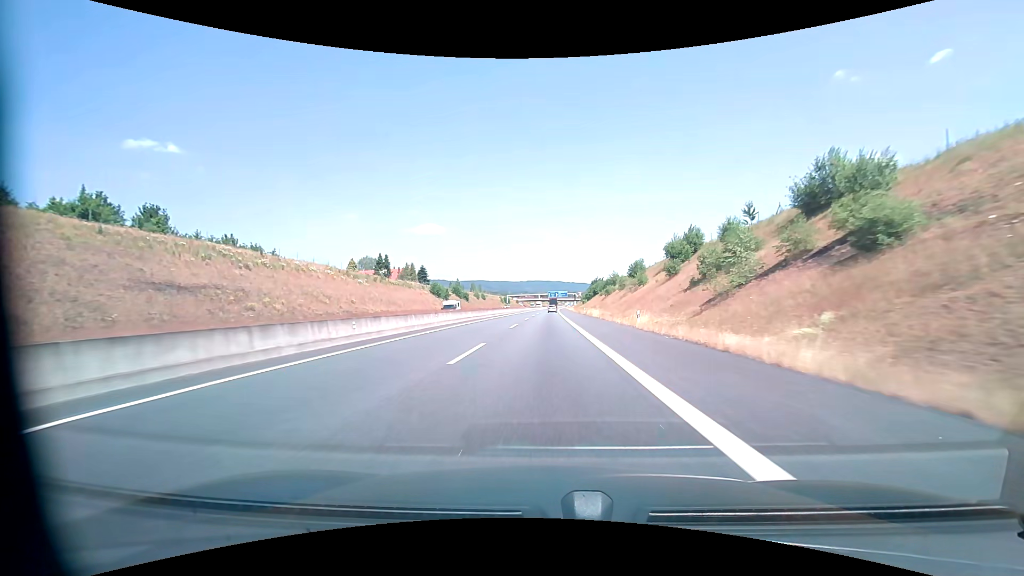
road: motorway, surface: asphalt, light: Day
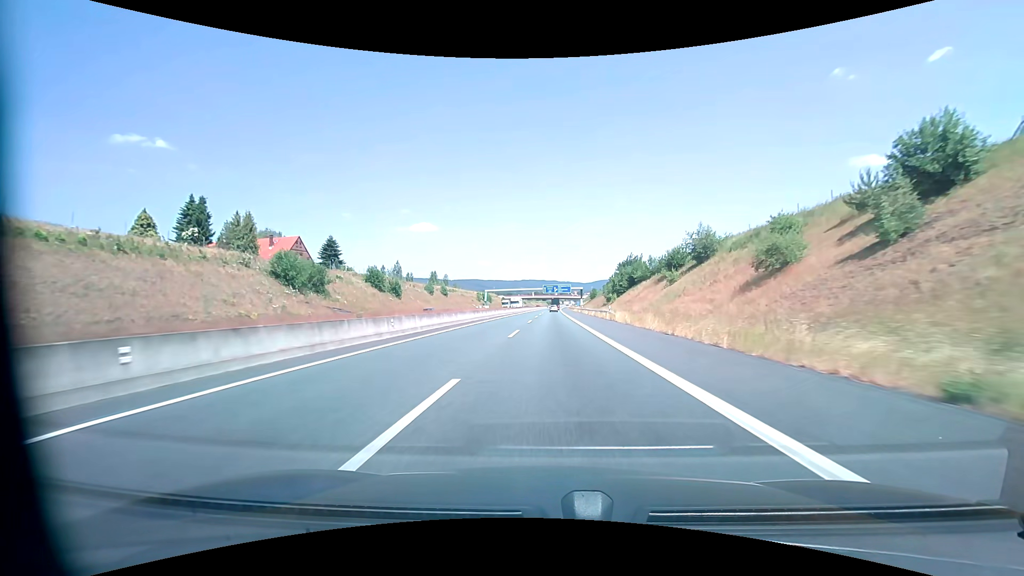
(+0.2, +80.8) m; +1°
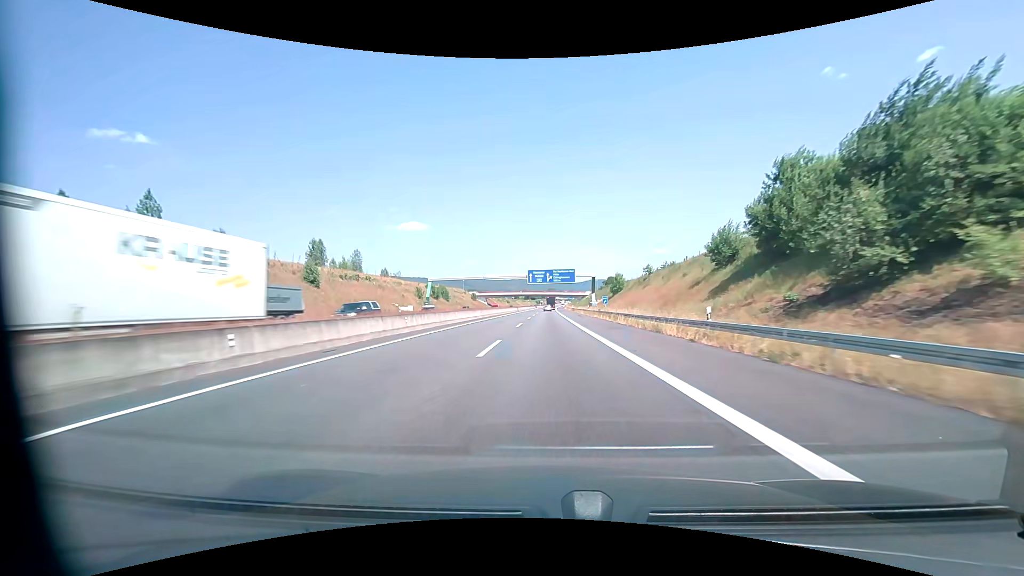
(+0.9, +80.7) m; +1°
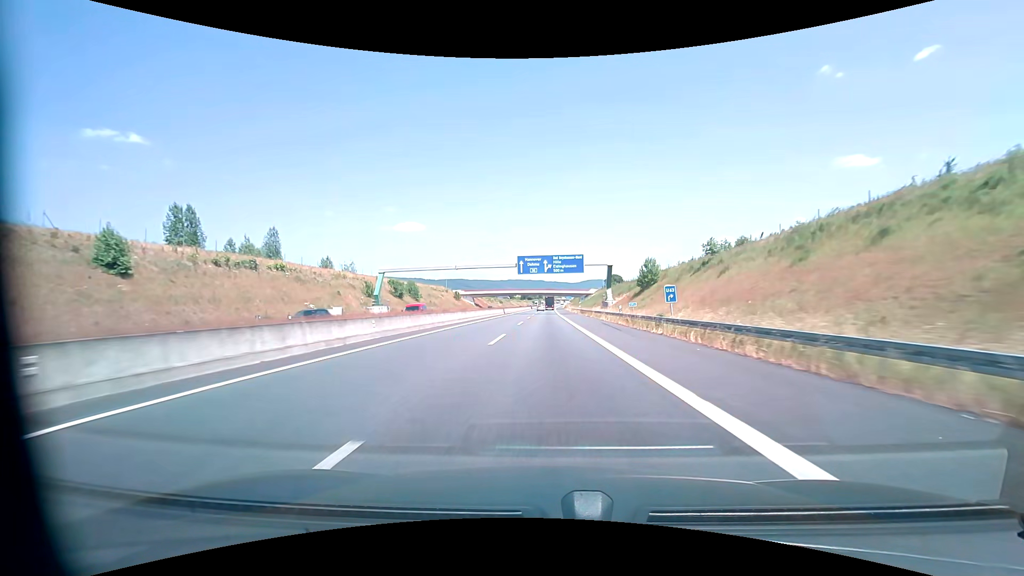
(+0.1, +32.1) m; 0°
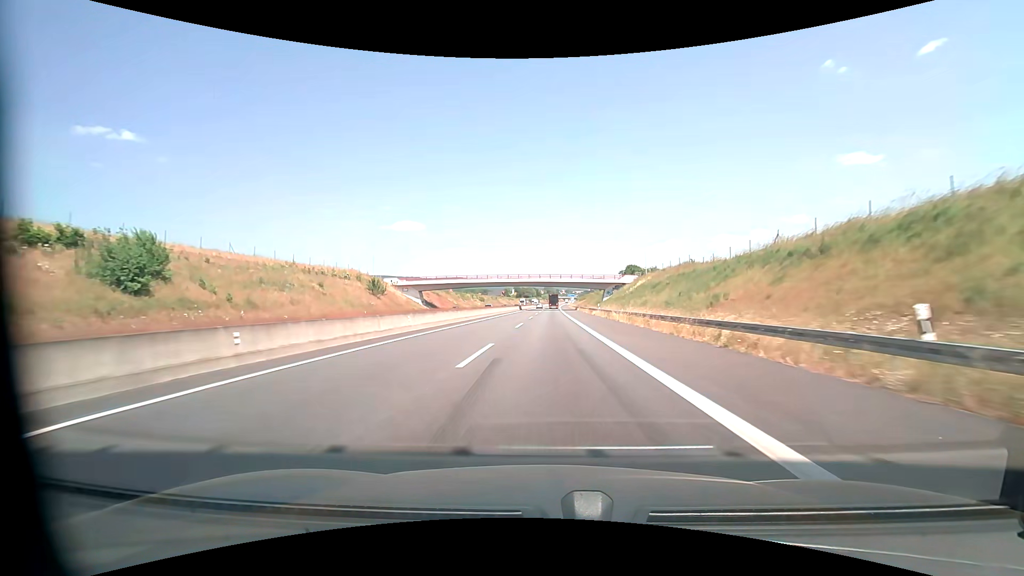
(+0.1, +79.0) m; 0°
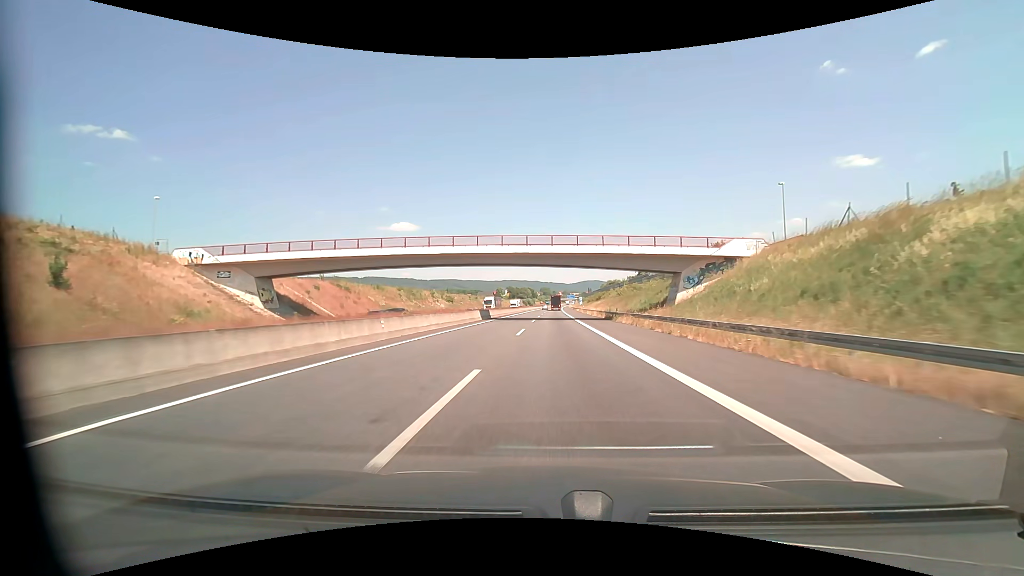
(+0.2, +60.8) m; 0°
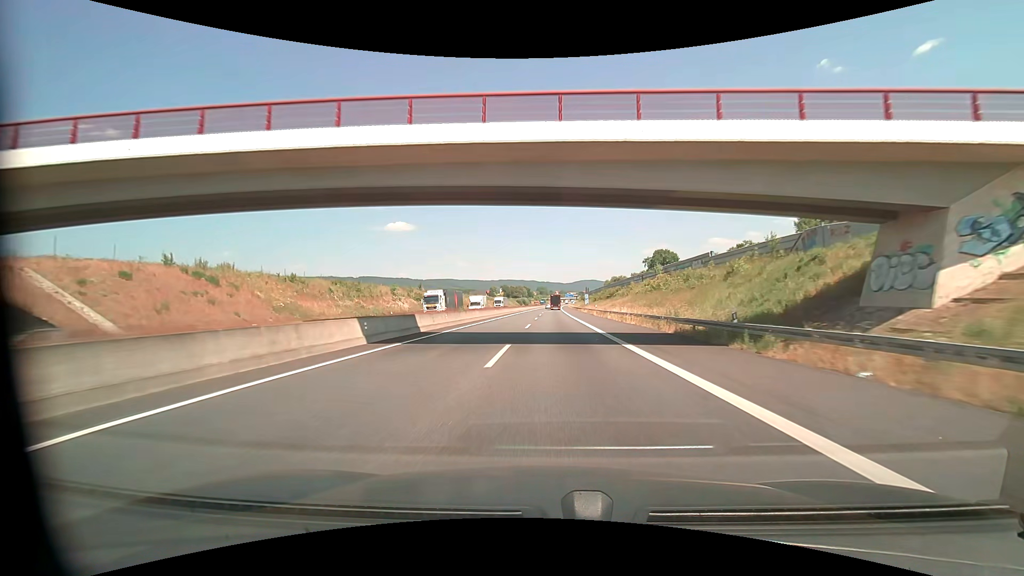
(+0.1, +30.0) m; 0°
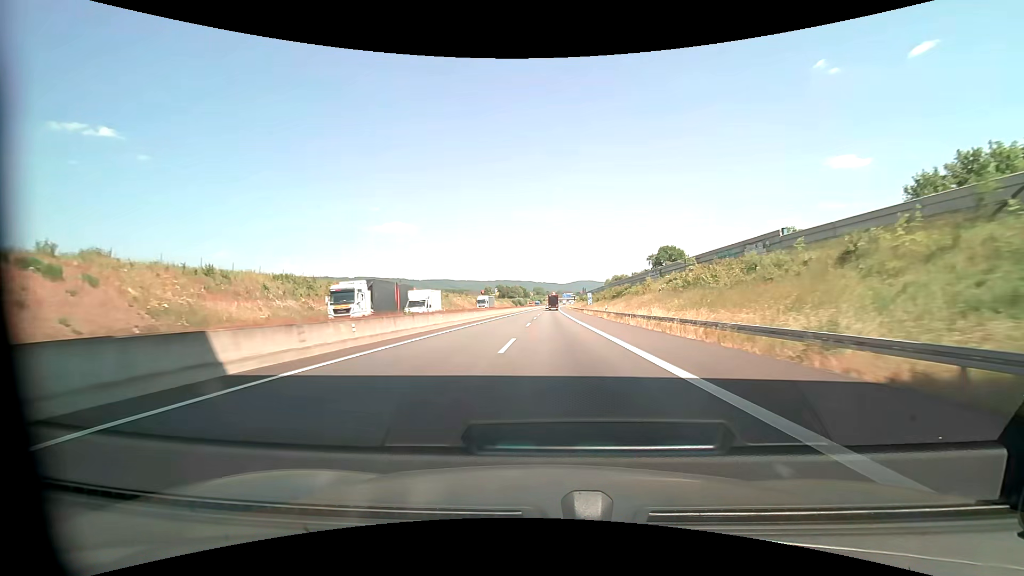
(0.0, +14.9) m; 0°
(0, +10) (0, +20) (0, +30) (0, +40) (+1, +50) (+1, +60) (+1, +70) (+1, +80) (+1, +90) (+2, +100) m
